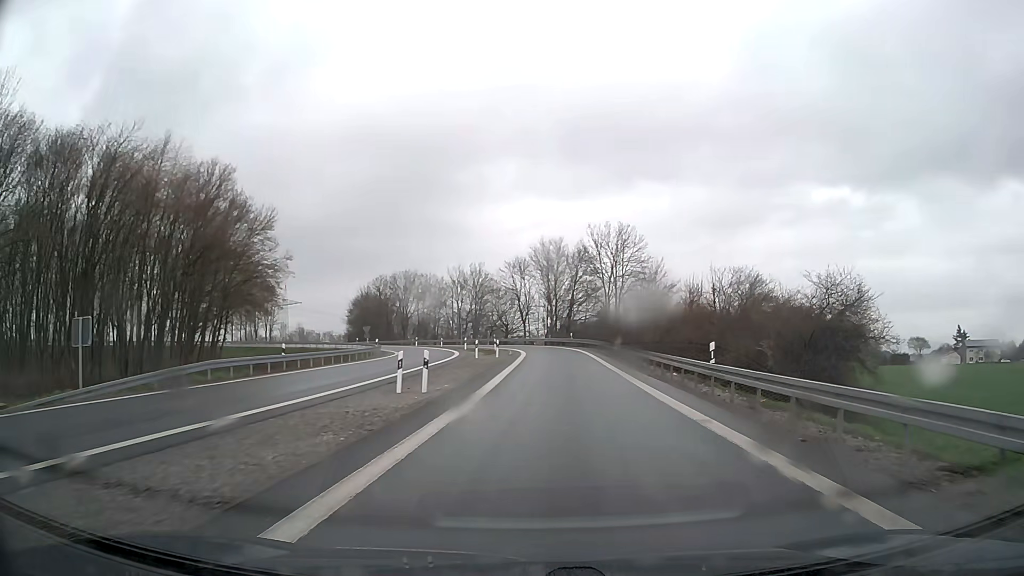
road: motorway_link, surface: asphalt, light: Day
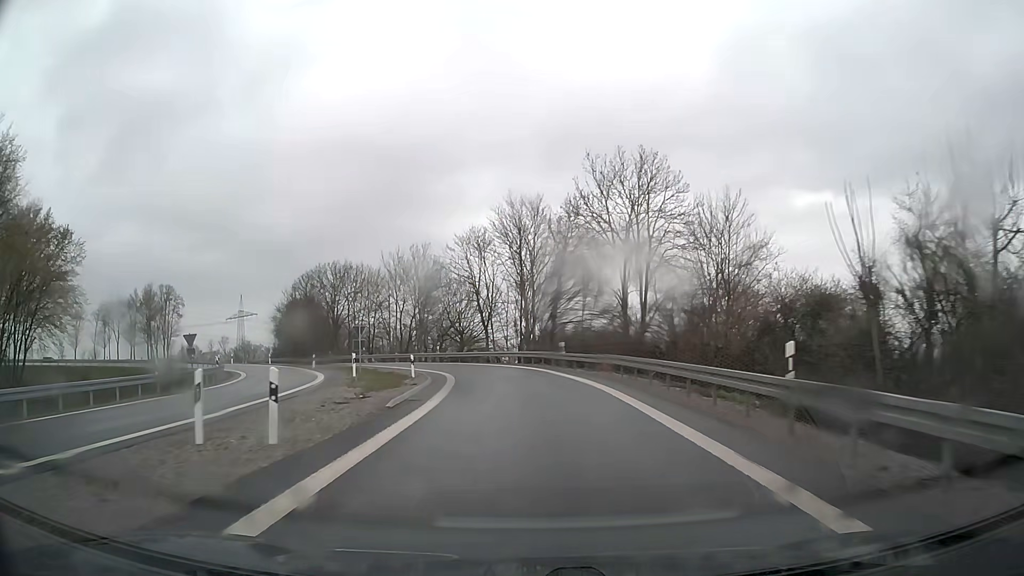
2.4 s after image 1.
(+1.5, +32.2) m; +2°
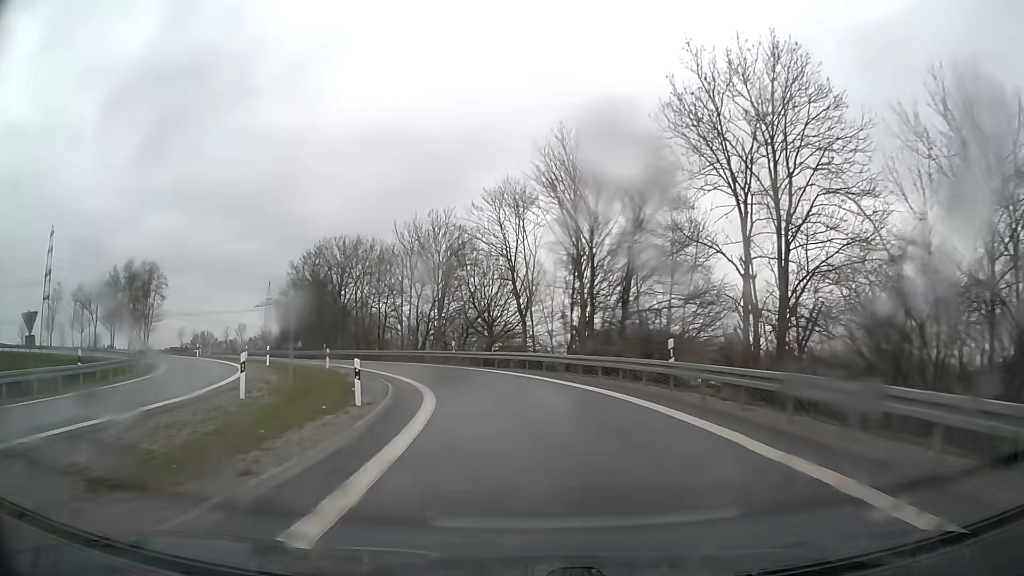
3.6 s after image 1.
(-0.7, +17.0) m; -4°
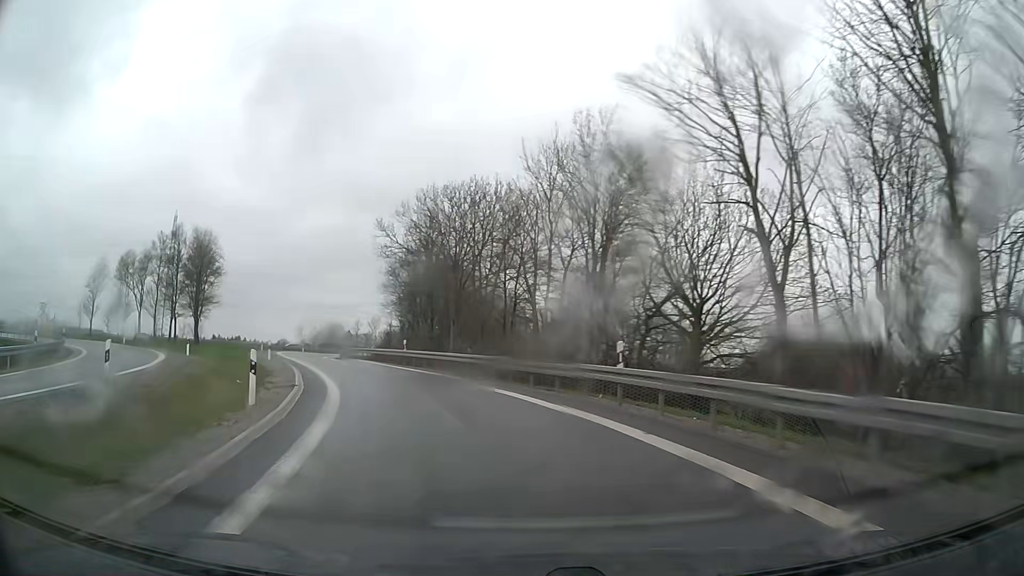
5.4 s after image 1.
(-2.1, +24.8) m; -13°
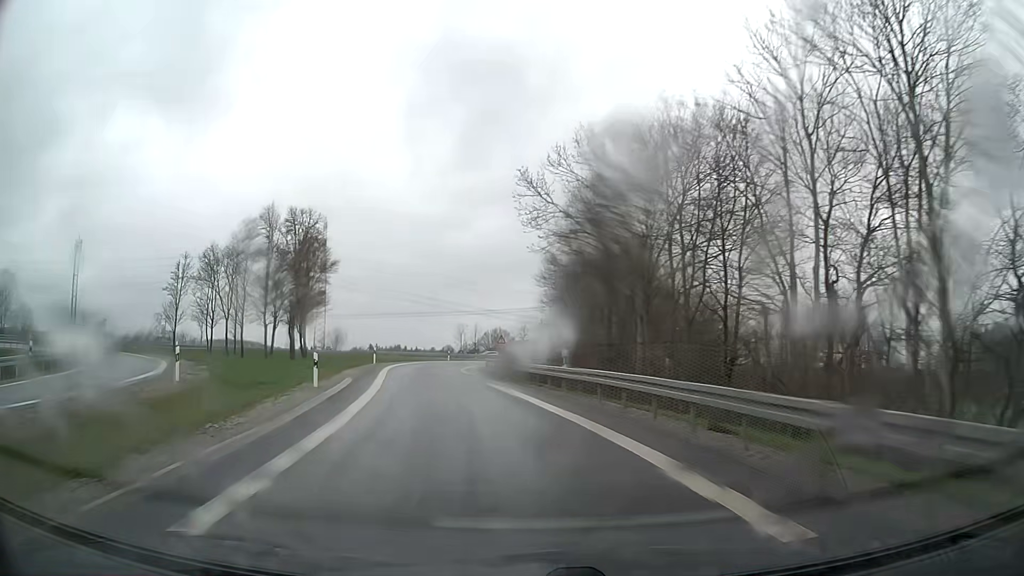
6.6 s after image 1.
(-2.2, +16.5) m; -15°
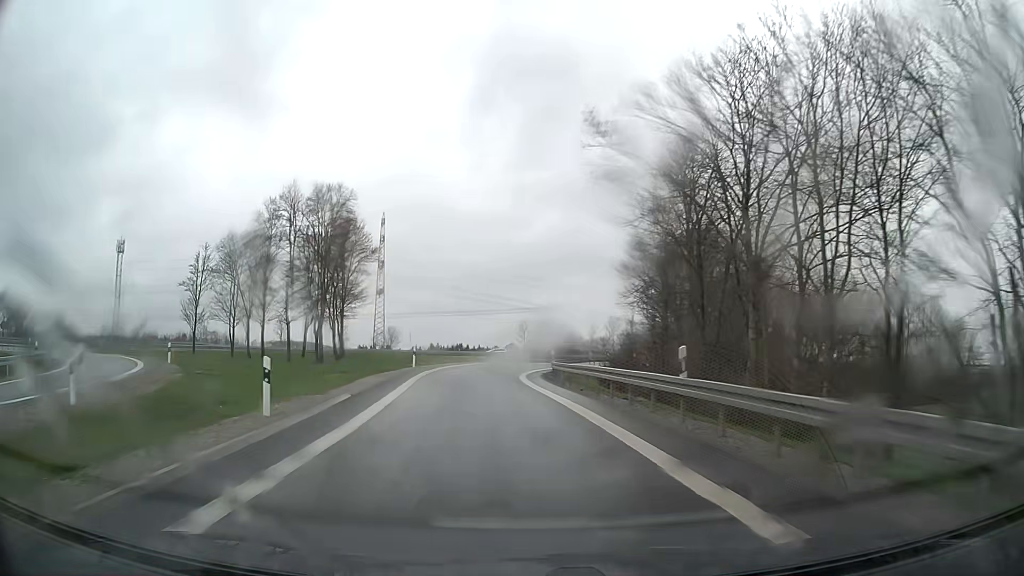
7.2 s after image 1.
(-0.4, +8.5) m; -5°
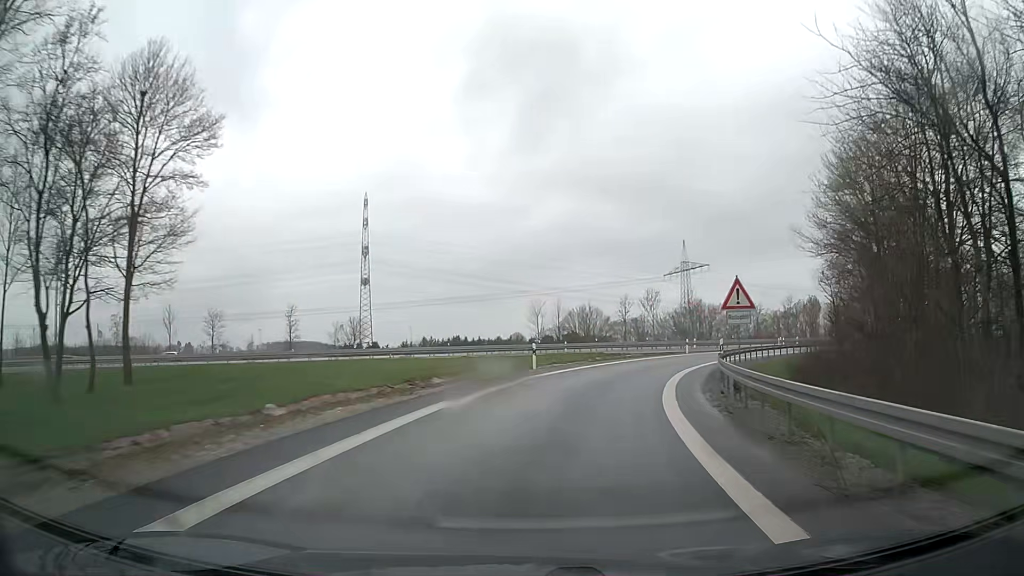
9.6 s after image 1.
(-2.7, +34.6) m; -2°
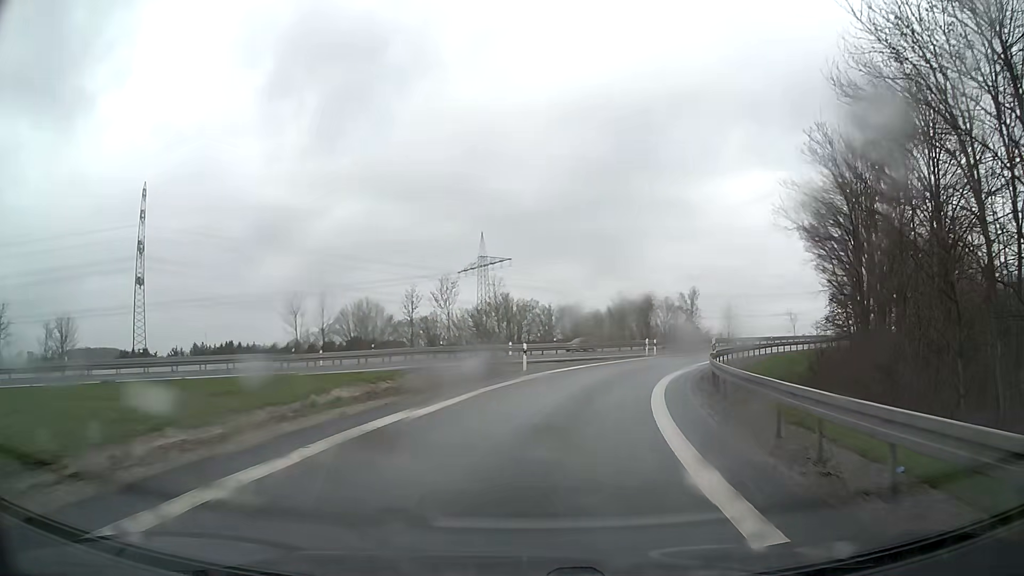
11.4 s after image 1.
(+3.5, +24.9) m; +17°
(+1, +10) (+2, +20) (+5, +29) (+9, +39) (+14, +47) (+20, +55) (+26, +63) (+33, +70) (+40, +77) (+47, +84) m
